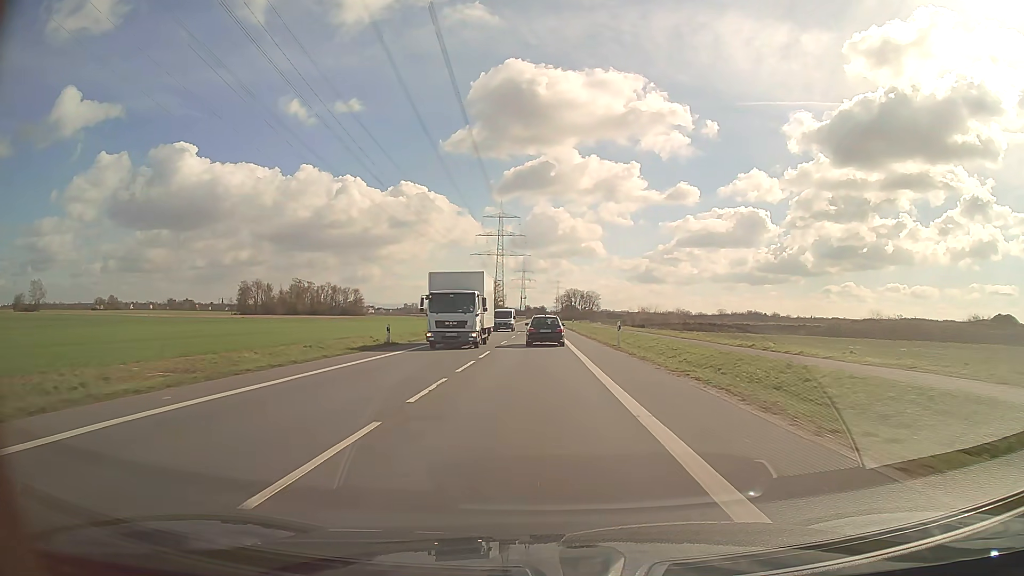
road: secondary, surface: asphalt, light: Day
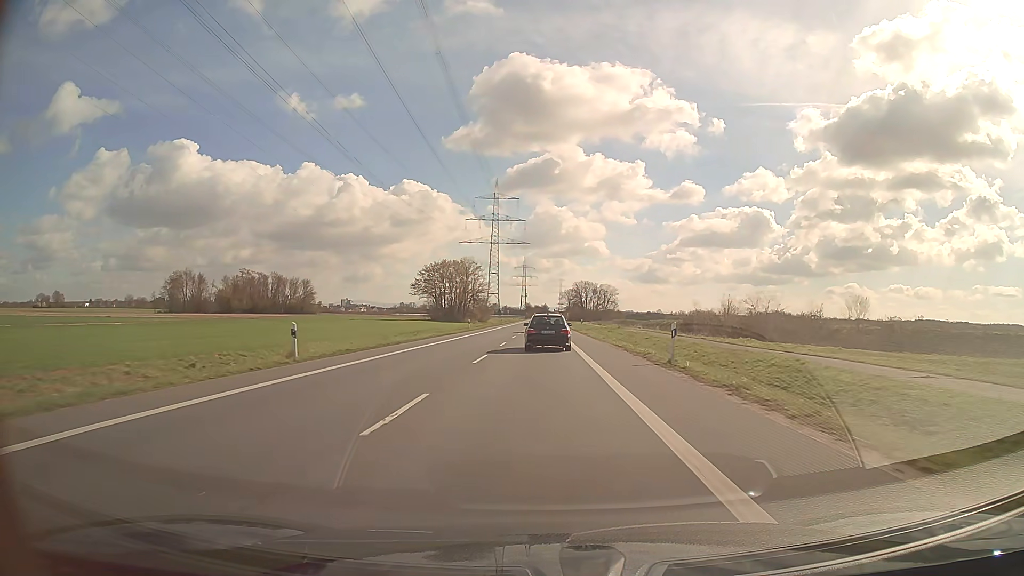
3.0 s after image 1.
(-0.1, +63.4) m; 0°
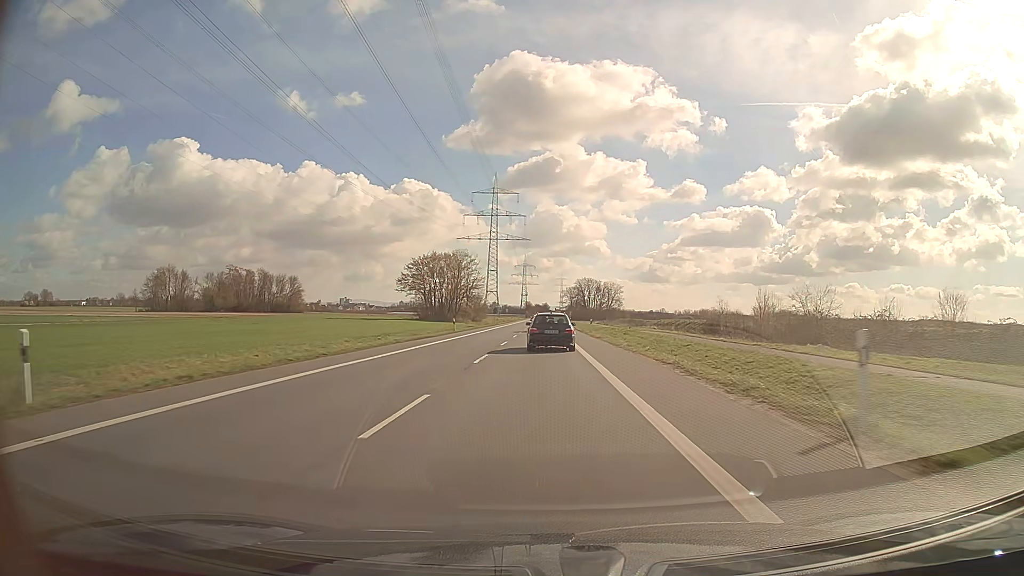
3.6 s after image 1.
(0.0, +12.3) m; 0°
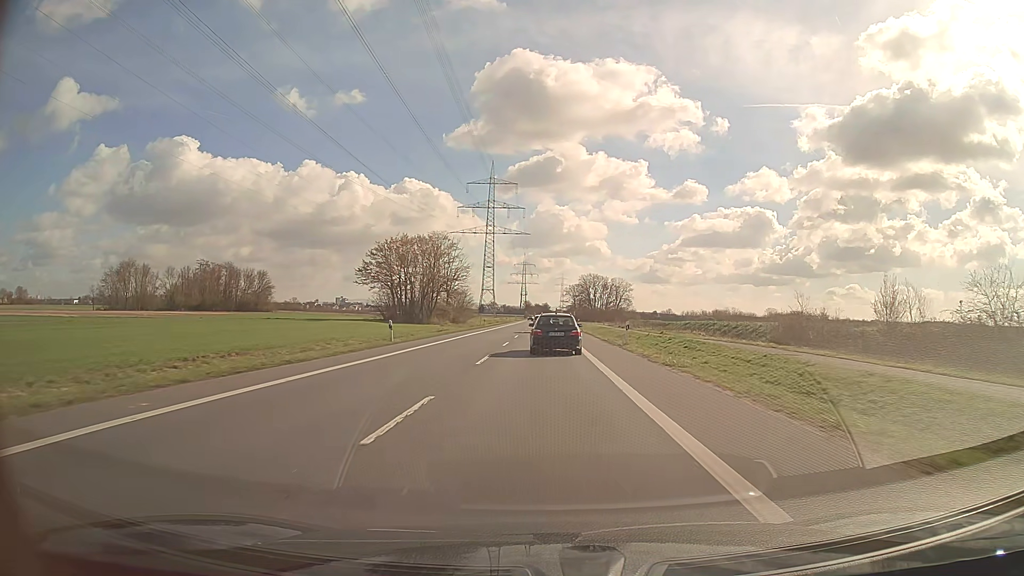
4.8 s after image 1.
(0.0, +24.4) m; 0°
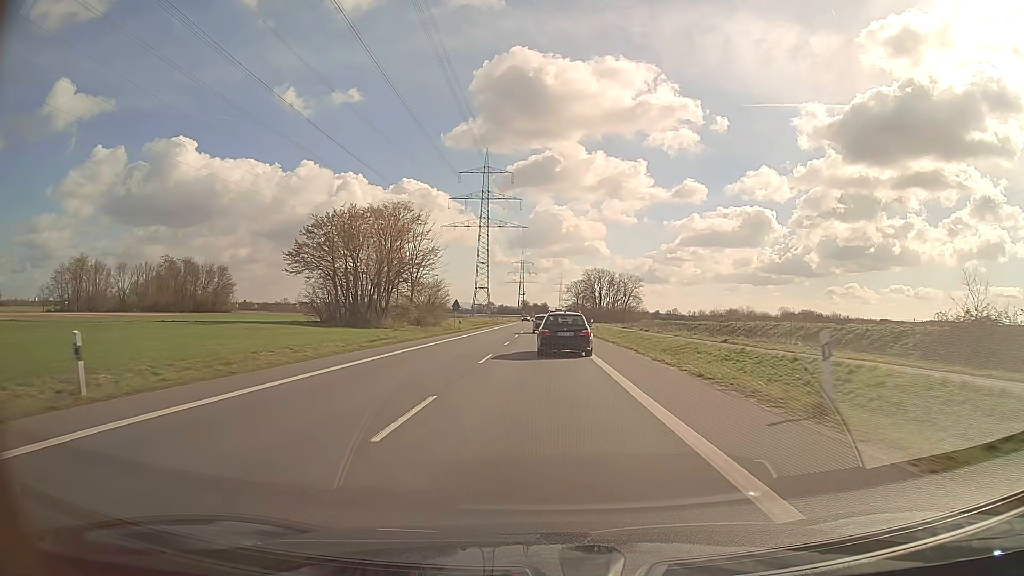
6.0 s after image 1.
(0.0, +24.0) m; 0°
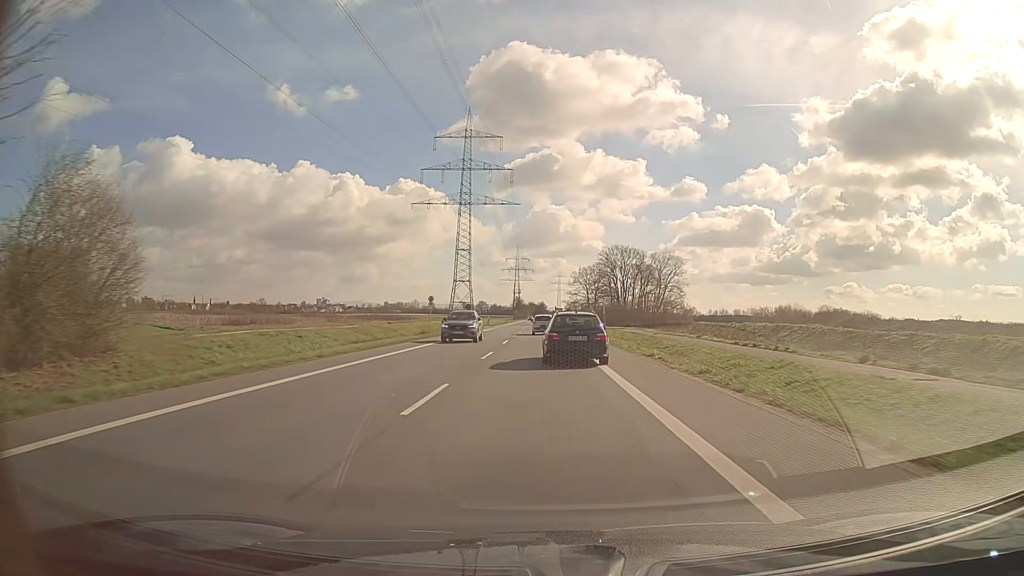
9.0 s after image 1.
(+0.1, +58.2) m; 0°
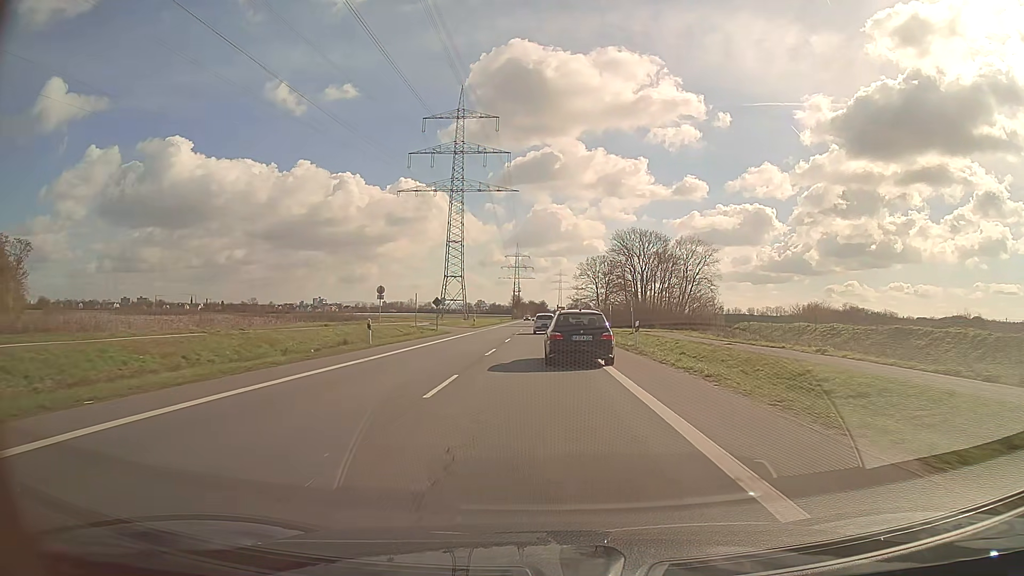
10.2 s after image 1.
(0.0, +22.5) m; 0°
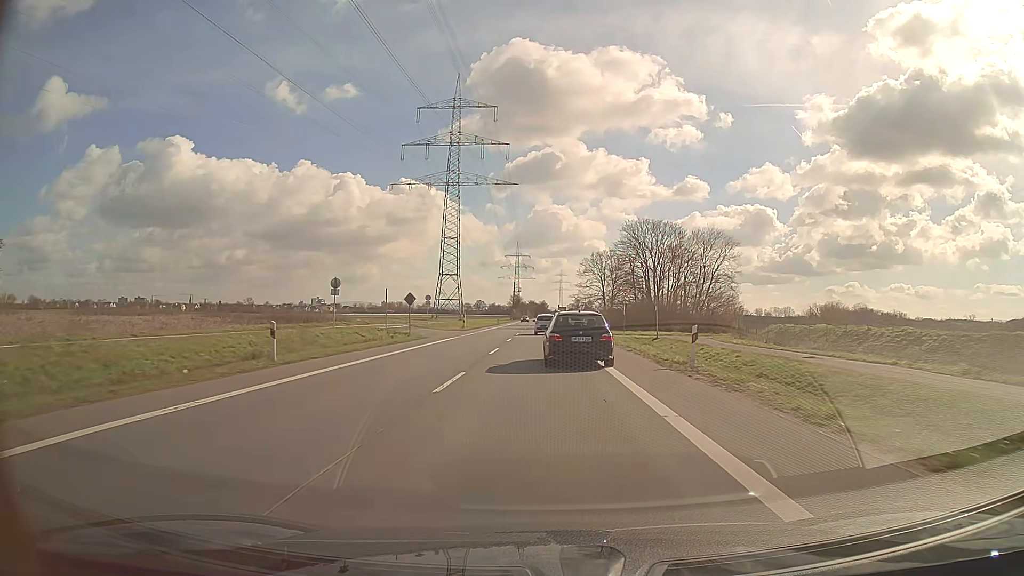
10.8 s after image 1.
(0.0, +11.0) m; 0°
(0, +10) (0, +20) (0, +30) (0, +40) (0, +50) (0, +60) (0, +70) (0, +80) (0, +90) (0, +100) m
